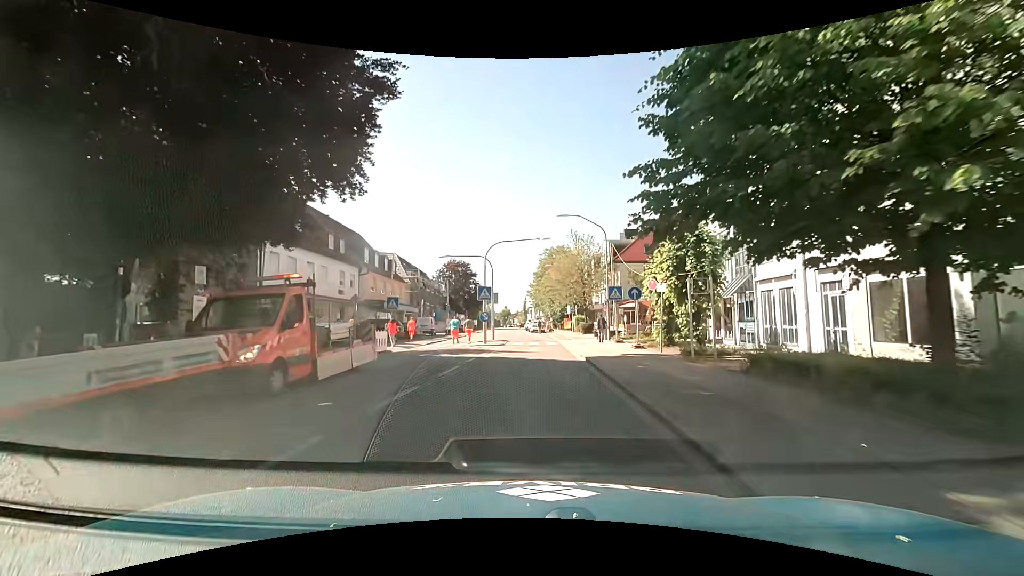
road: secondary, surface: asphalt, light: Day
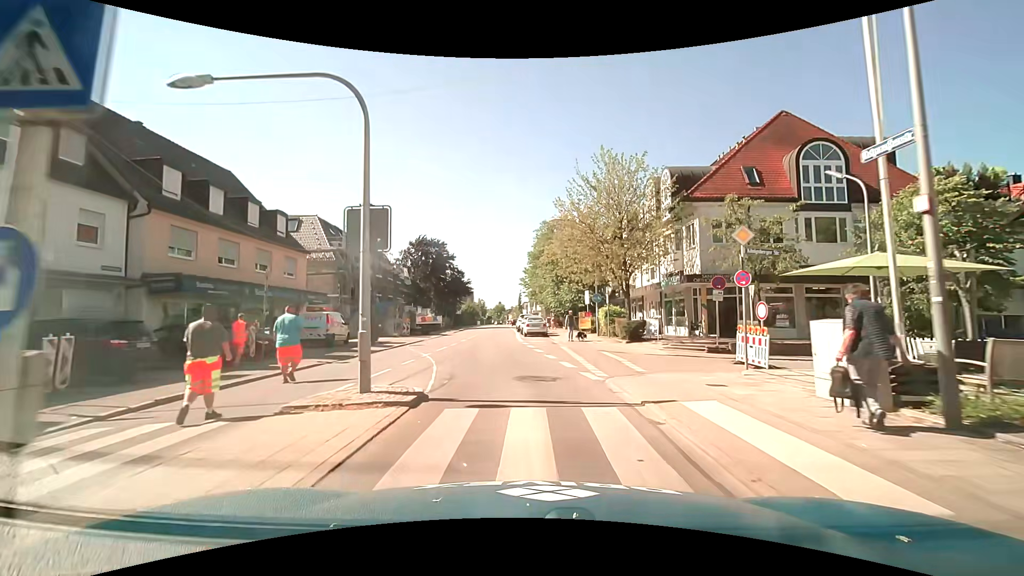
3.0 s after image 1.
(+0.4, +25.4) m; +2°
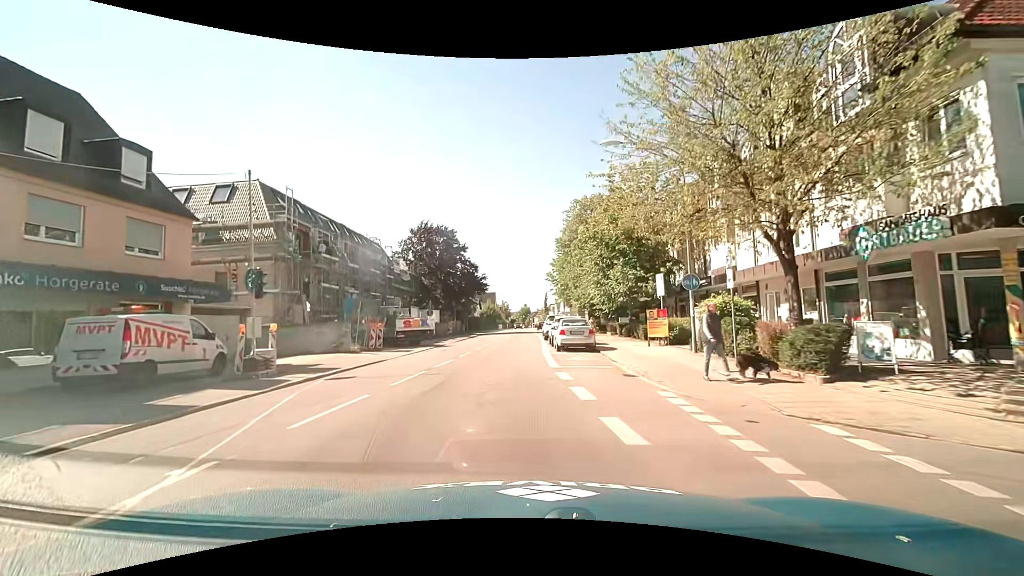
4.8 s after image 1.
(-0.5, +14.8) m; -3°
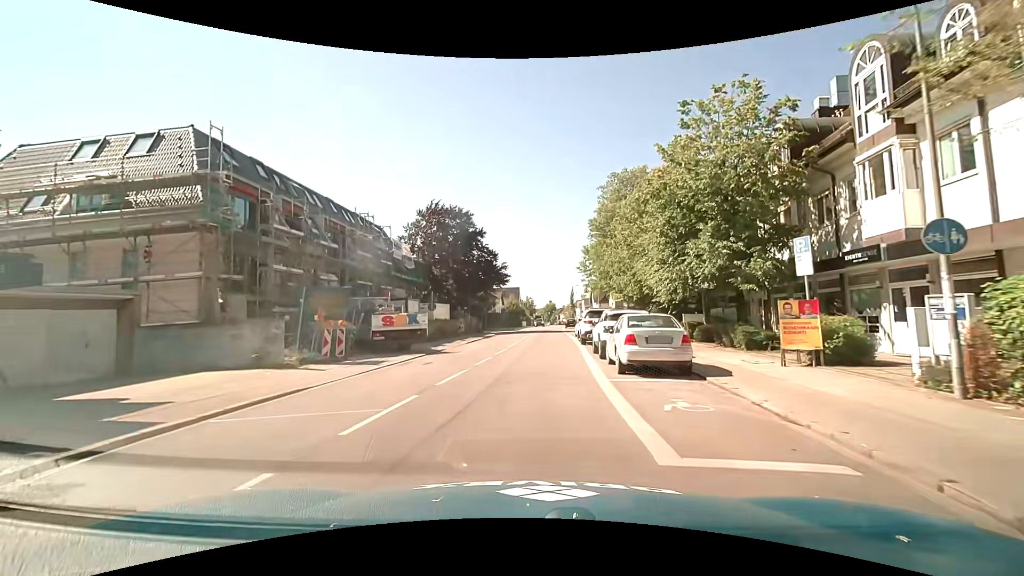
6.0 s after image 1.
(-0.3, +9.7) m; -3°
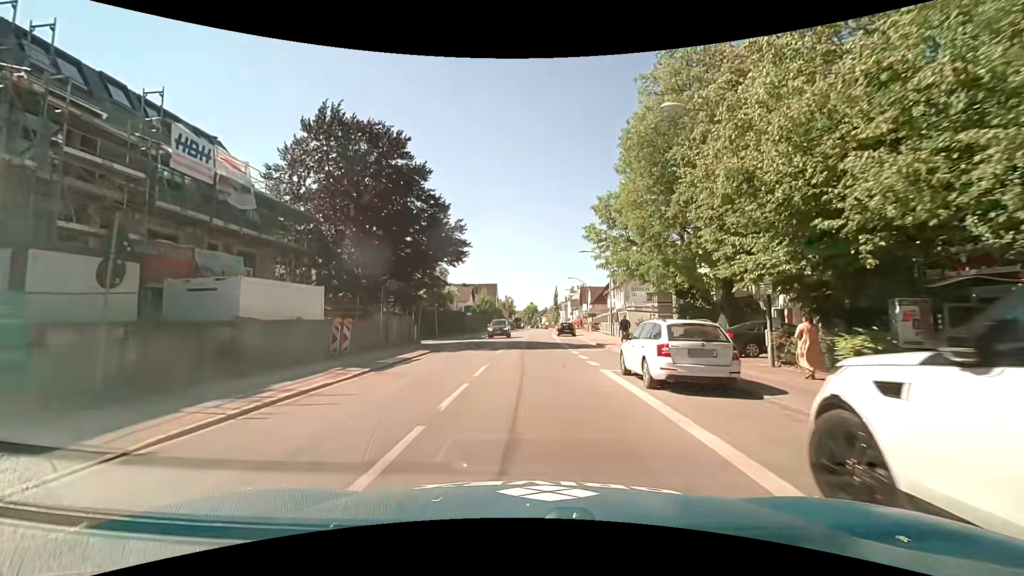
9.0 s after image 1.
(+0.4, +25.3) m; +3°
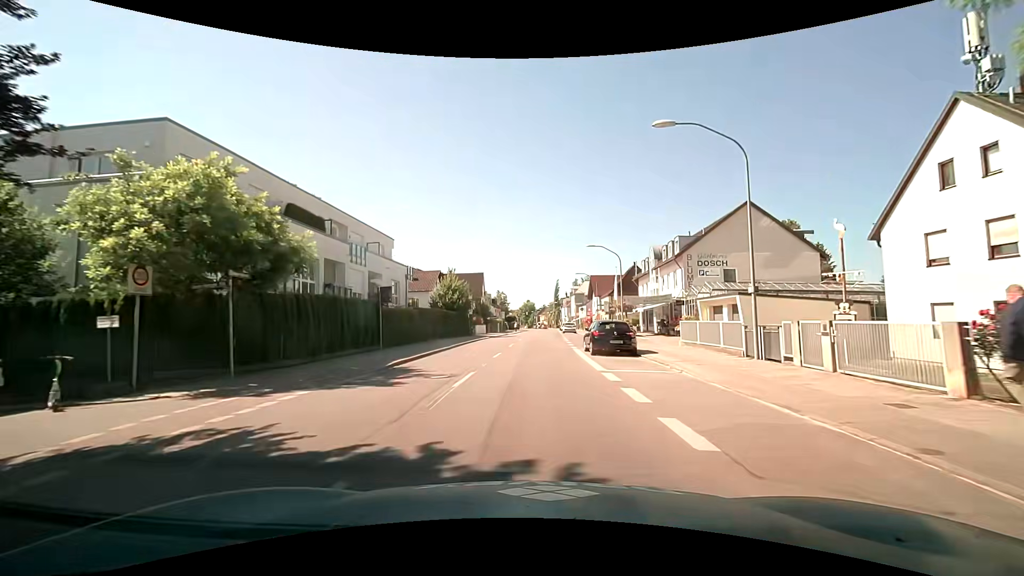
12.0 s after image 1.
(0.0, +30.6) m; +1°
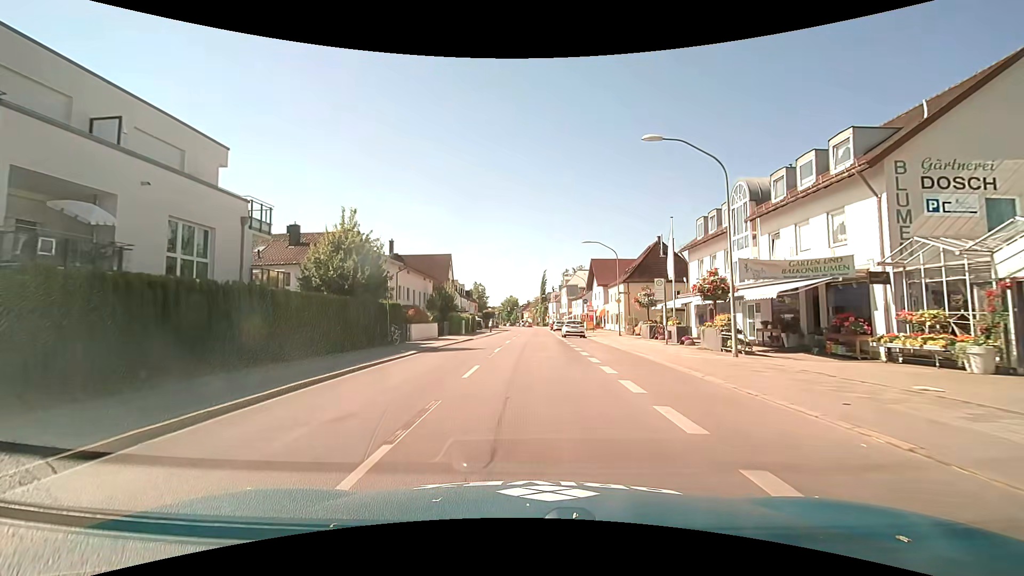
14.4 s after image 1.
(-0.1, +25.9) m; +1°
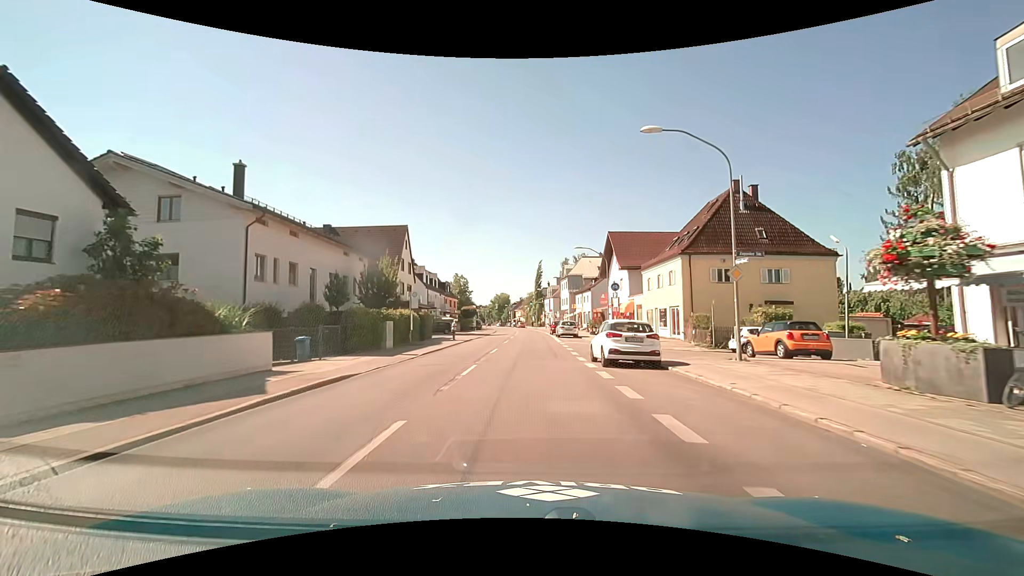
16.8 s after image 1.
(+0.4, +25.4) m; +1°
(0, +10) (0, +20) (0, +30) (0, +40) (0, +50) (0, +60) (0, +70) (0, +80) (-1, +90) (-2, +100) m
